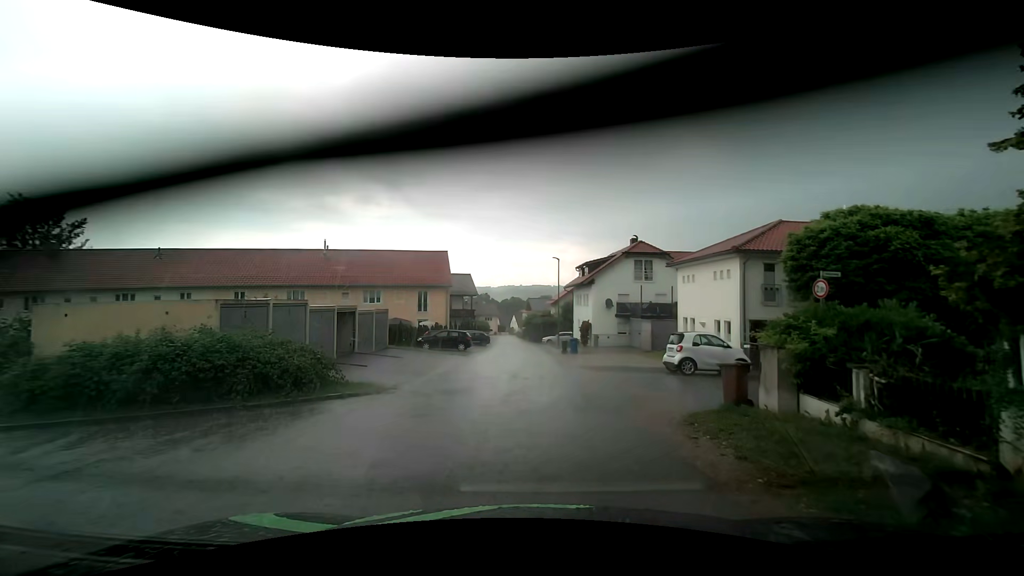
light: Day
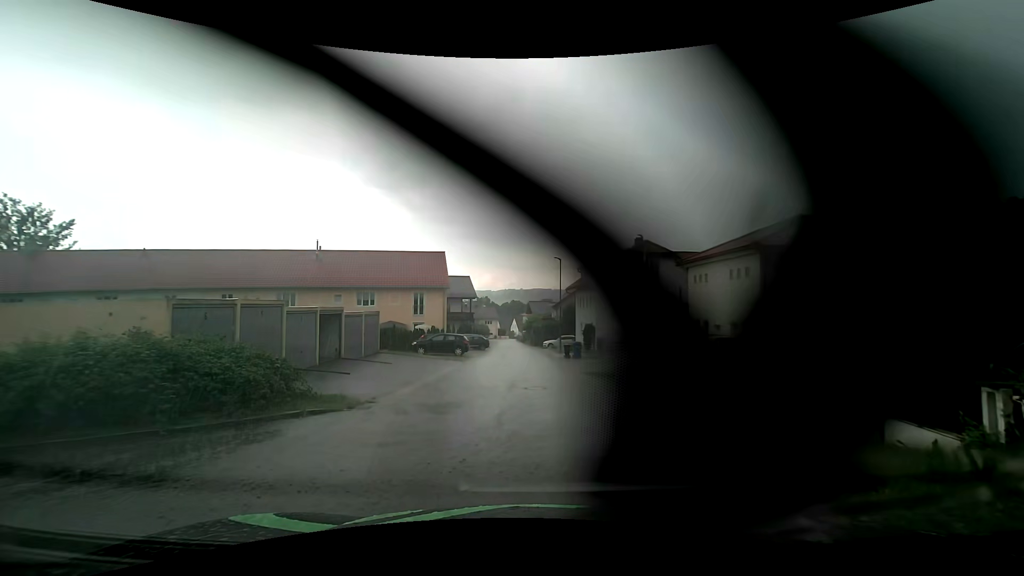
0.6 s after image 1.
(0.0, +1.9) m; 0°
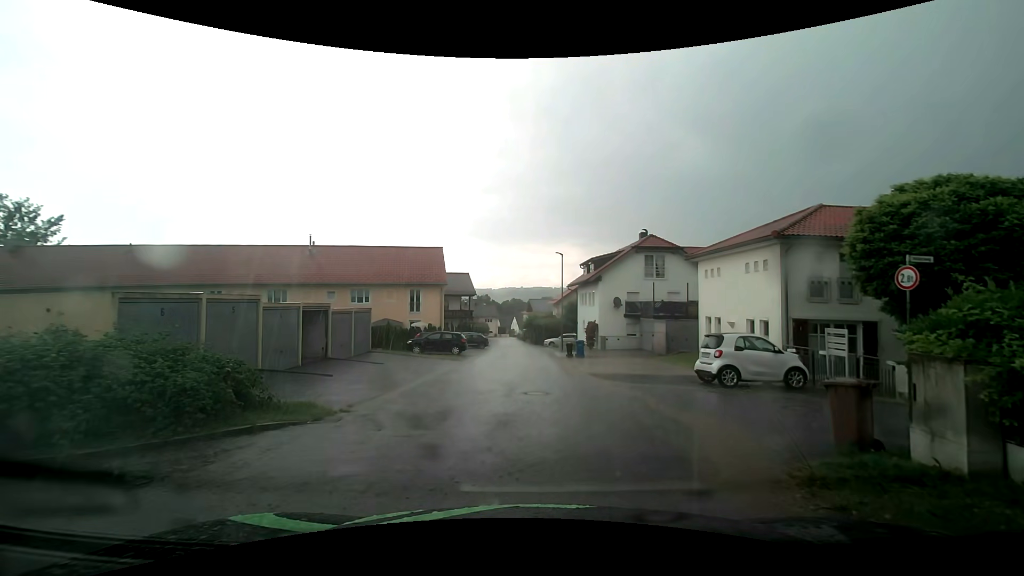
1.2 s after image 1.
(0.0, +1.6) m; +1°
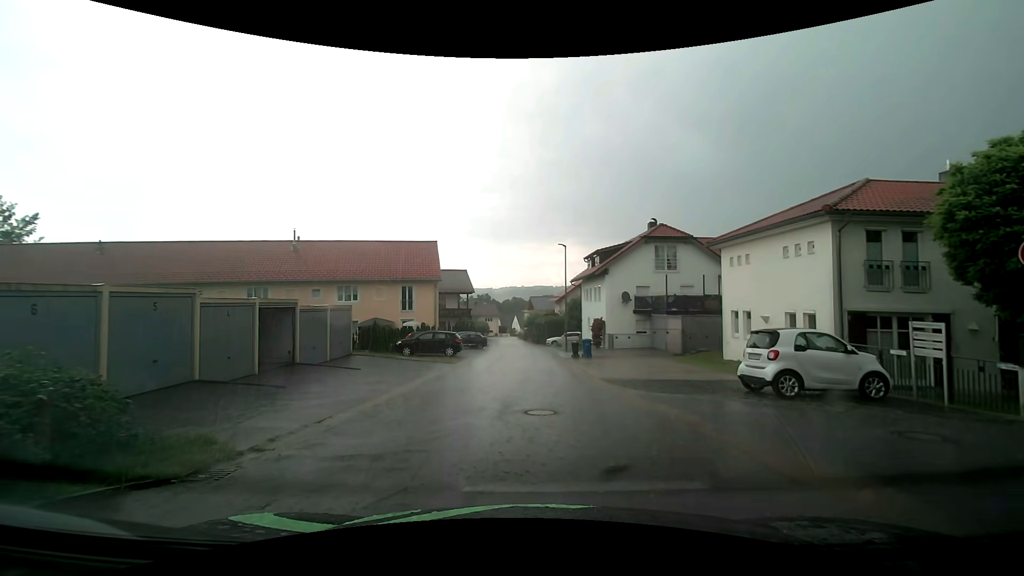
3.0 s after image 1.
(0.0, +3.1) m; -1°
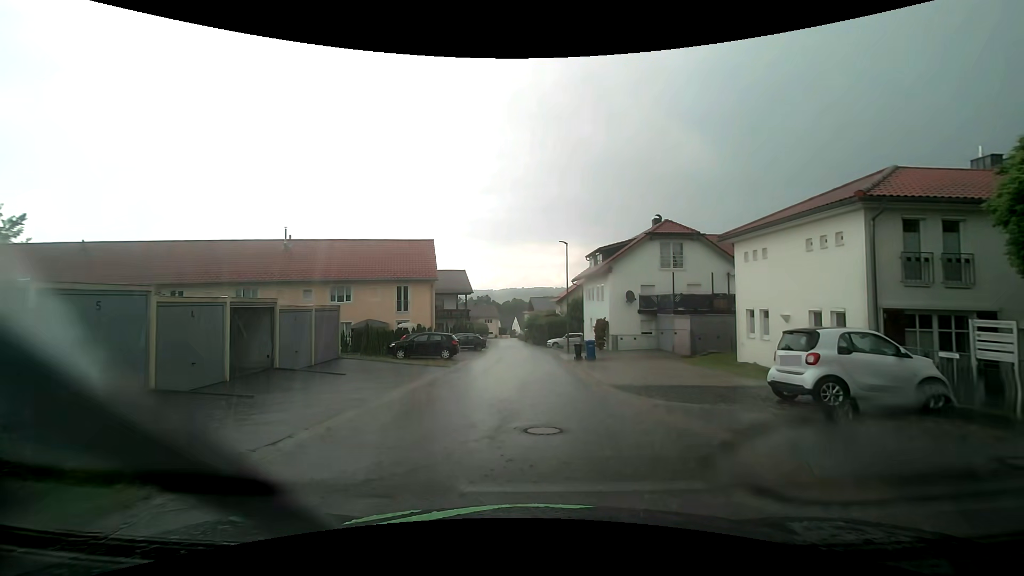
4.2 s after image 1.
(0.0, +1.6) m; 0°
